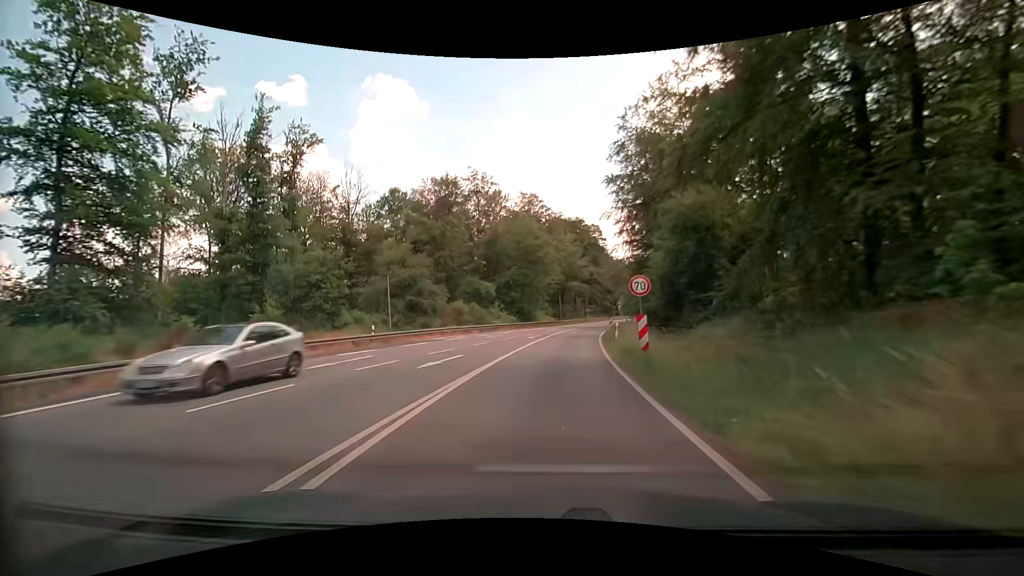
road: primary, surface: asphalt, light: Day
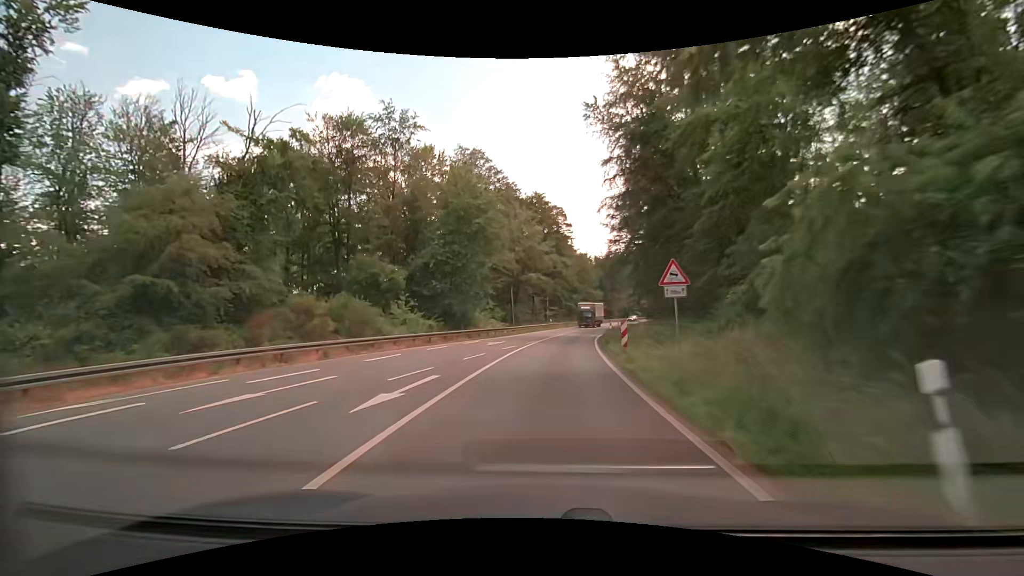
(+1.0, +25.9) m; +5°
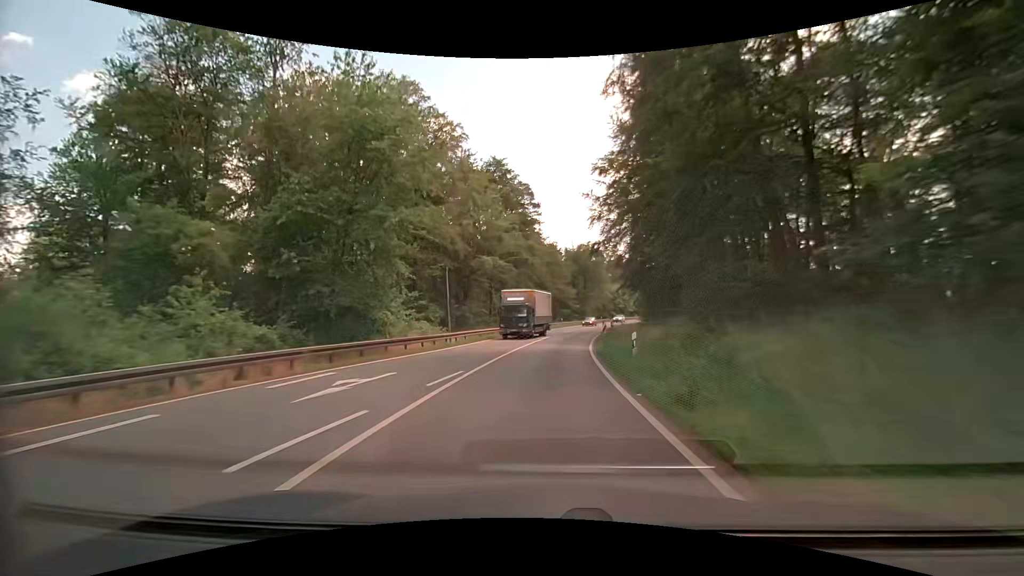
(+0.6, +18.8) m; +4°
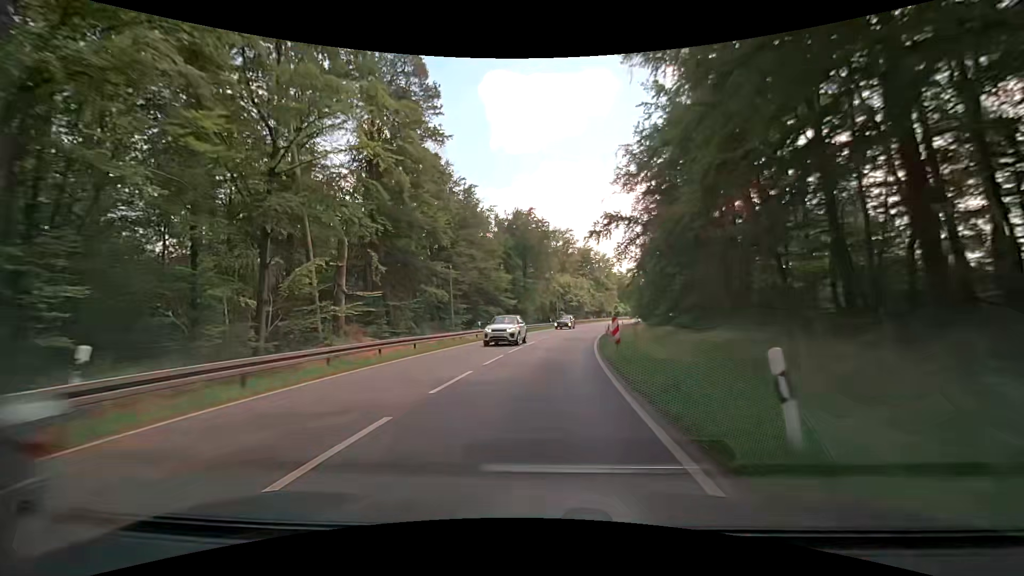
(+2.7, +40.7) m; +7°
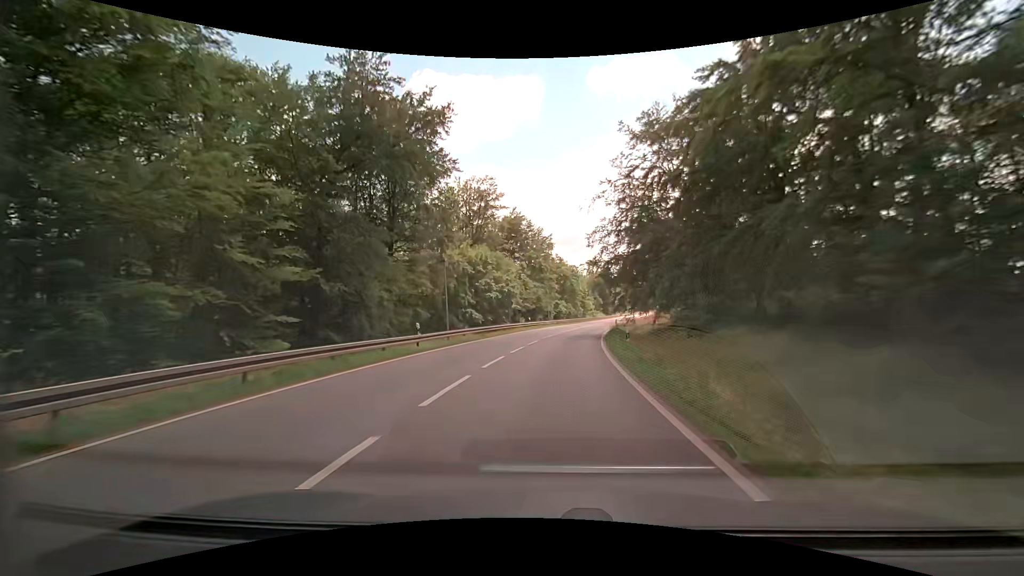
(+3.4, +43.4) m; +9°
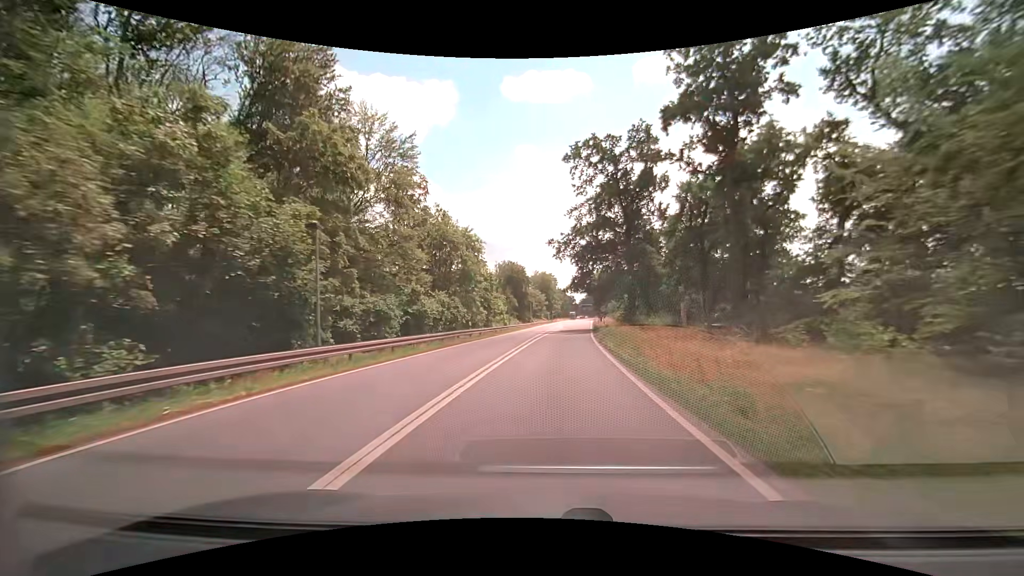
(+4.9, +53.1) m; +10°
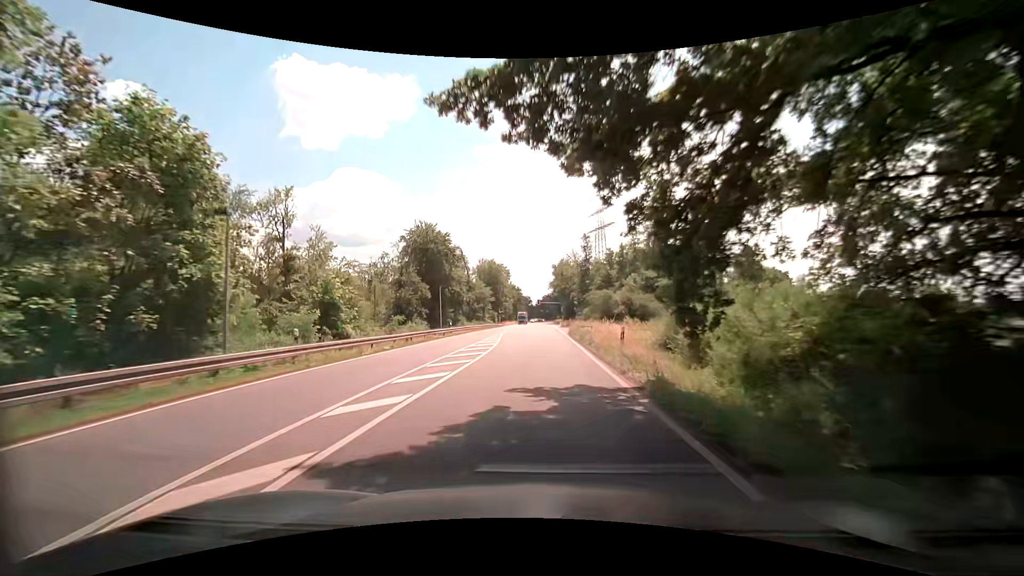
(+3.0, +51.4) m; +5°
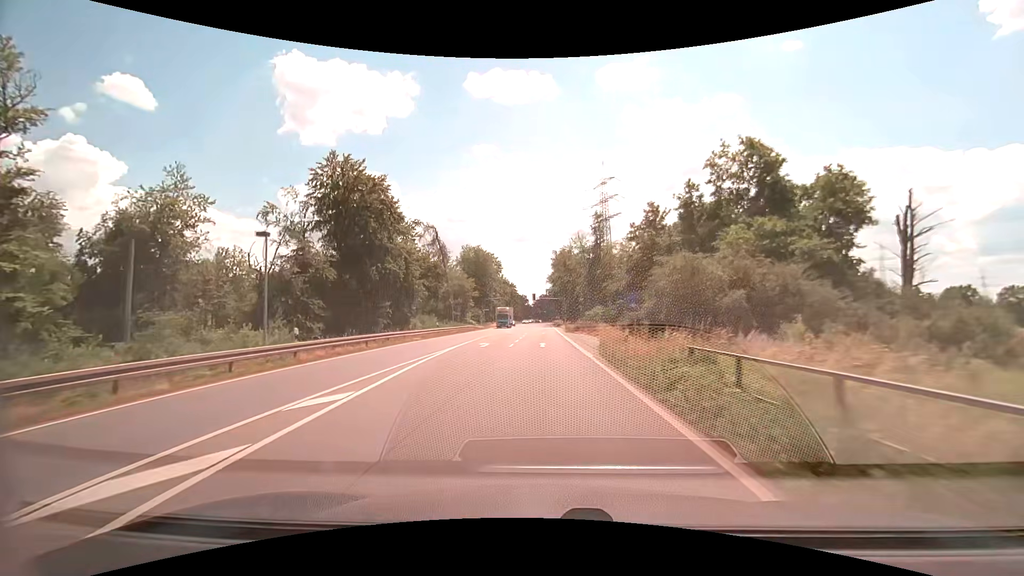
(+0.1, +29.9) m; +1°
(0, +10) (0, +20) (0, +30) (0, +40) (0, +50) (0, +60) (0, +70) (0, +80) (0, +90) (0, +100) m
